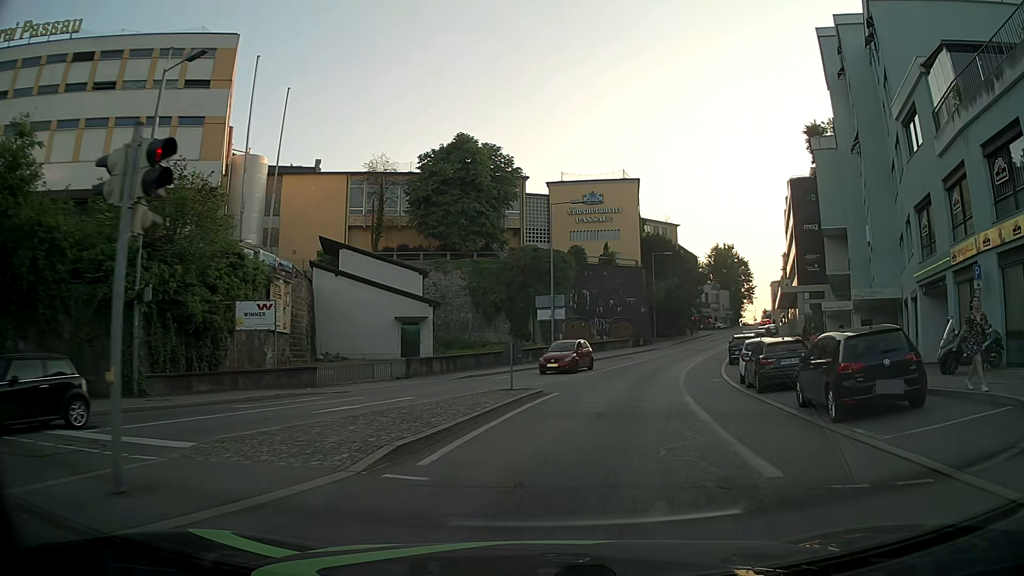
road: tertiary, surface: asphalt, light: Day
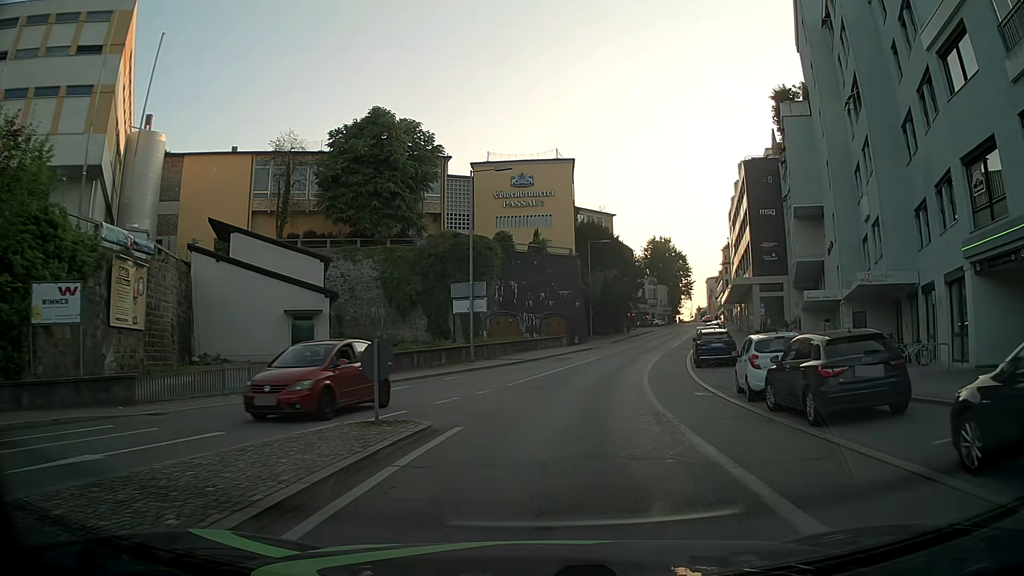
(+0.5, +8.2) m; +6°
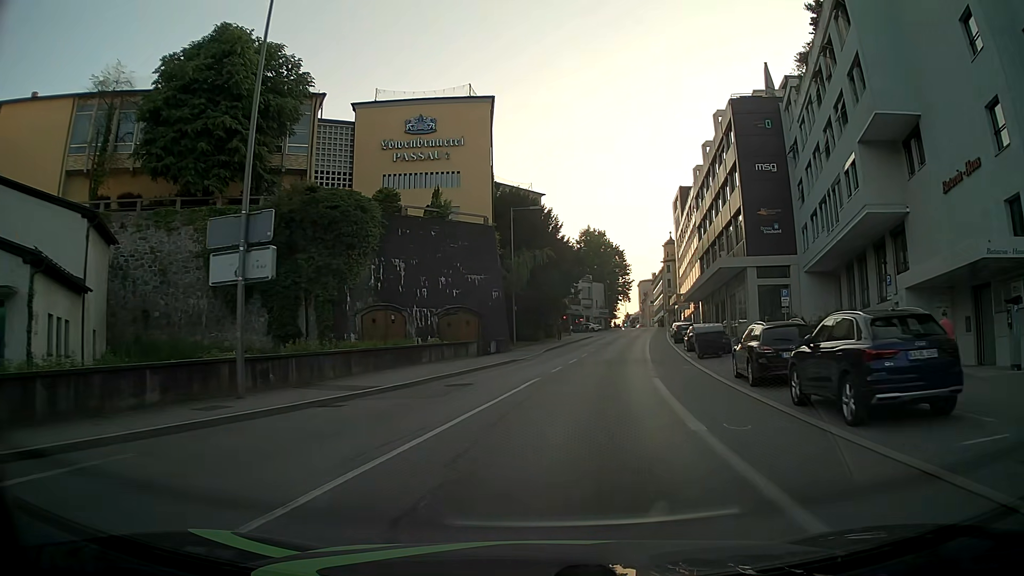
(+1.3, +20.7) m; +7°
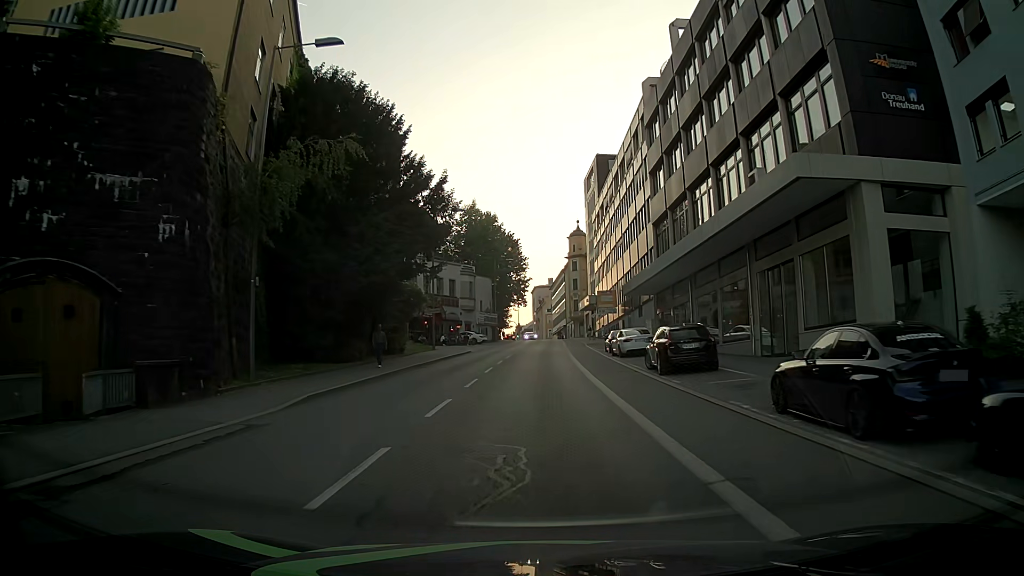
(+2.8, +30.1) m; +9°
